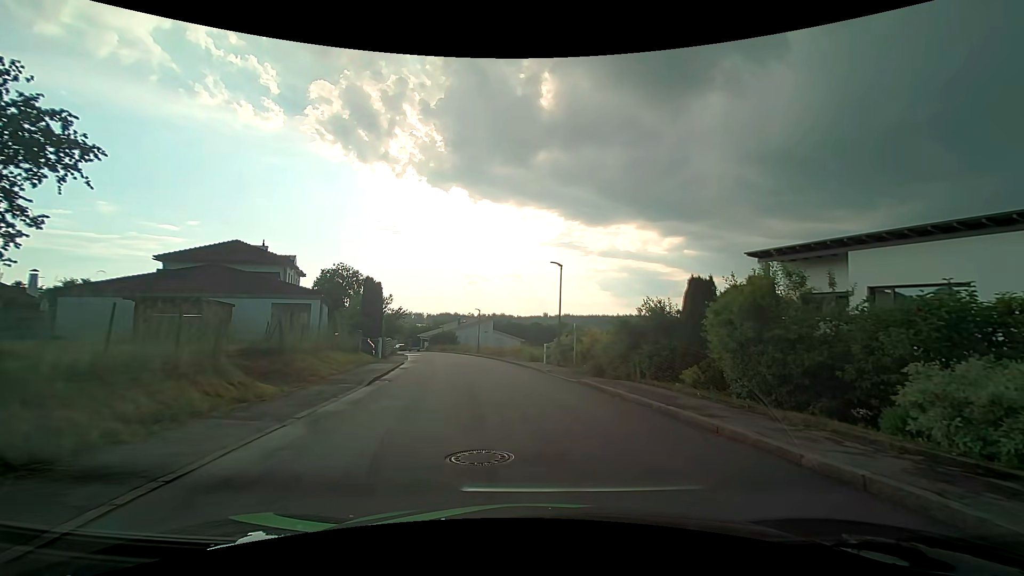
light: Day
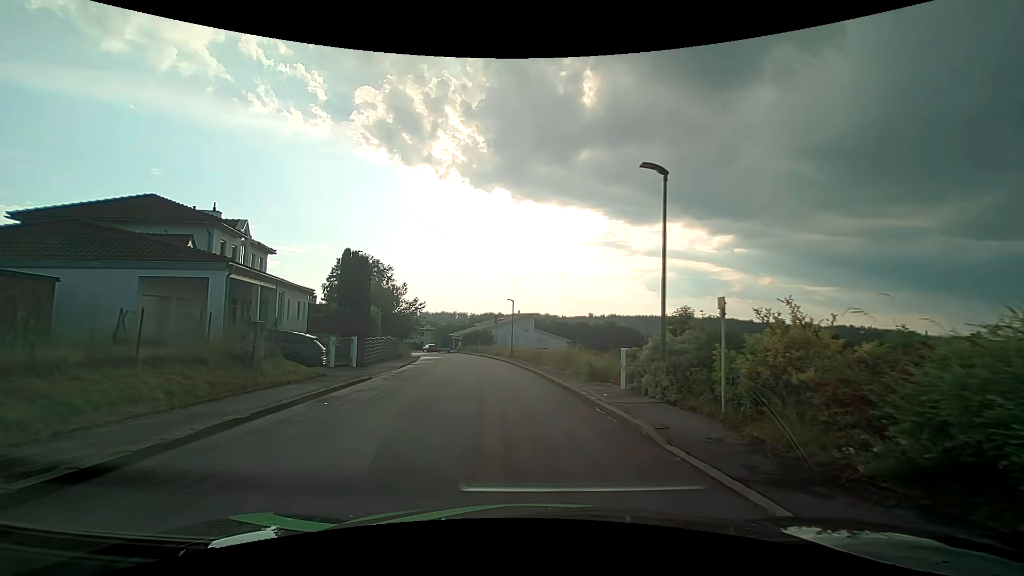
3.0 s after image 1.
(-0.3, +13.9) m; -5°
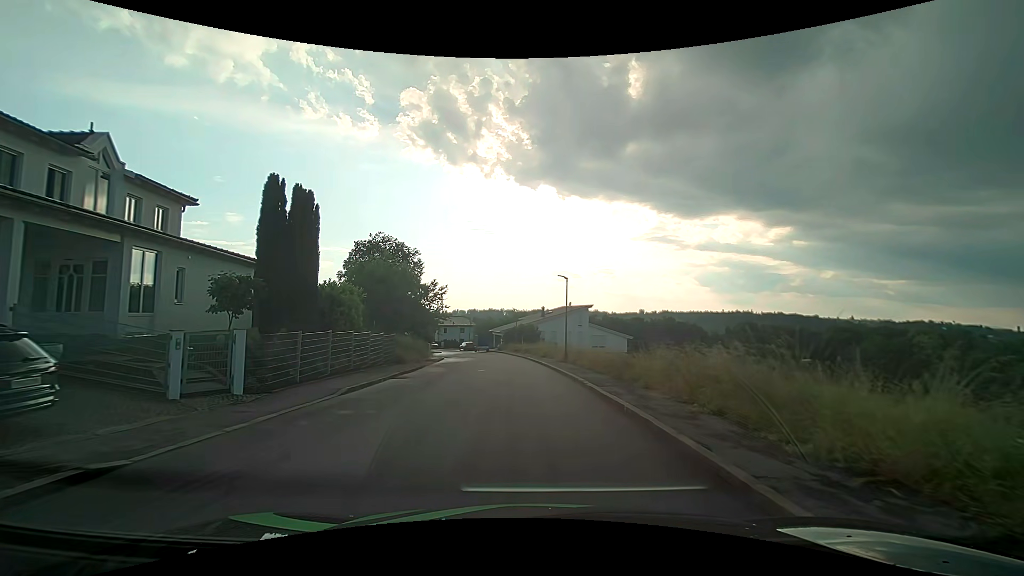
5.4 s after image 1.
(-0.7, +14.1) m; -6°
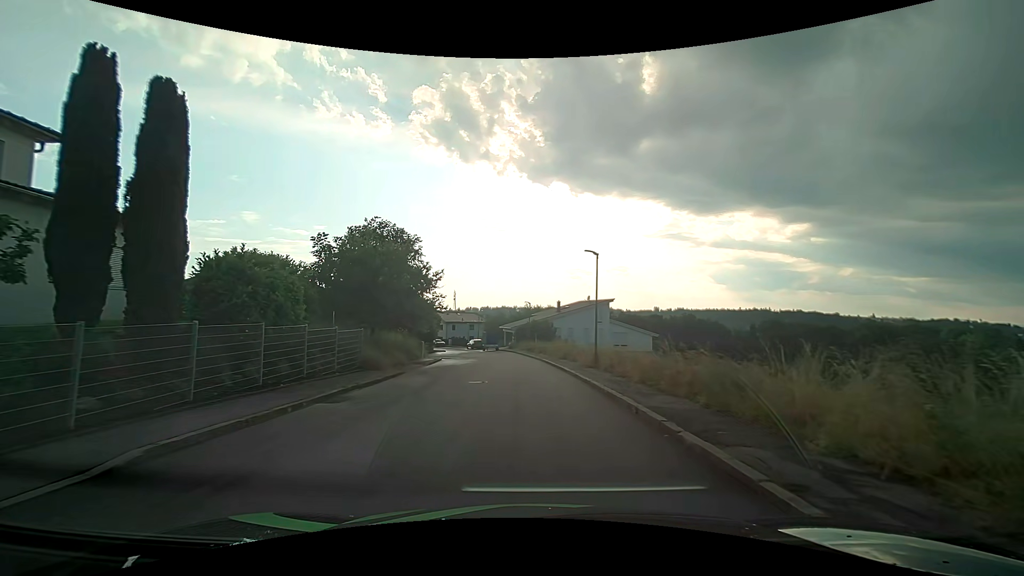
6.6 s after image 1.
(-0.1, +7.7) m; -1°
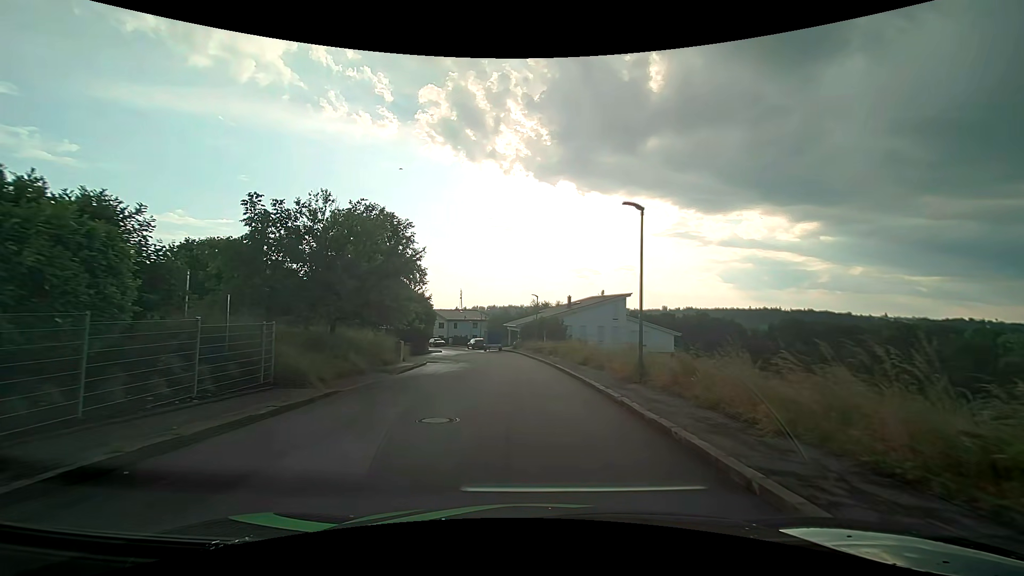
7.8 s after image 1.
(-0.1, +7.5) m; -1°
(0, +10) (-1, +20) (-1, +30) (-3, +40) (-5, +50) (-8, +59) (-11, +69) (-14, +78) (-19, +87) (-23, +96) m
